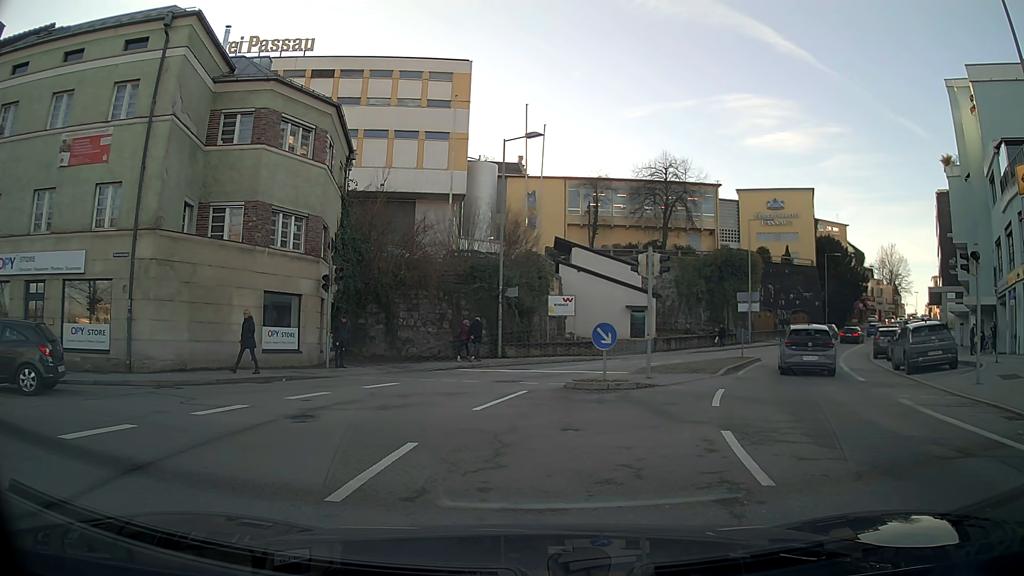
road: residential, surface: asphalt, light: Day
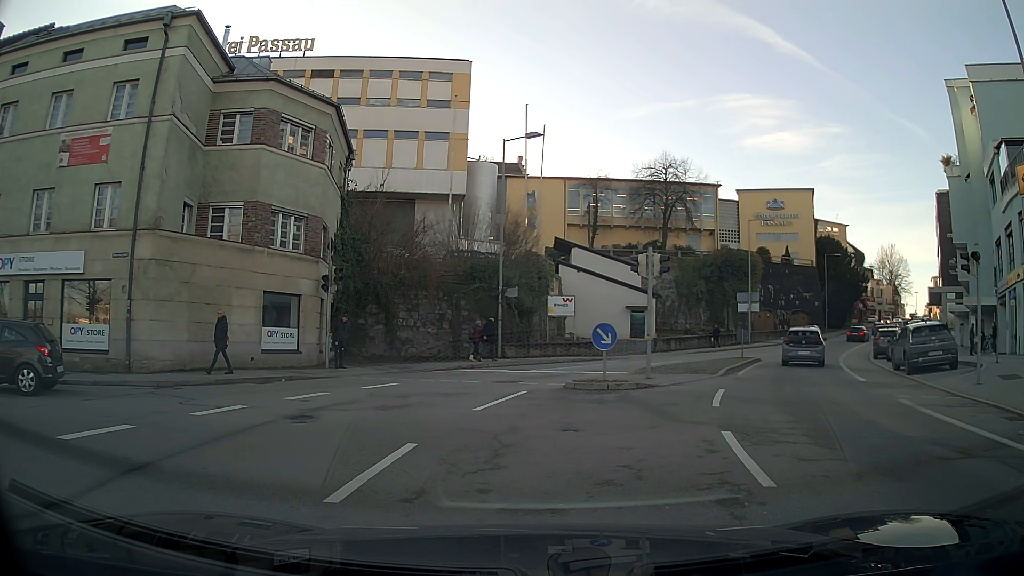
(0.0, 0.0) m; 0°
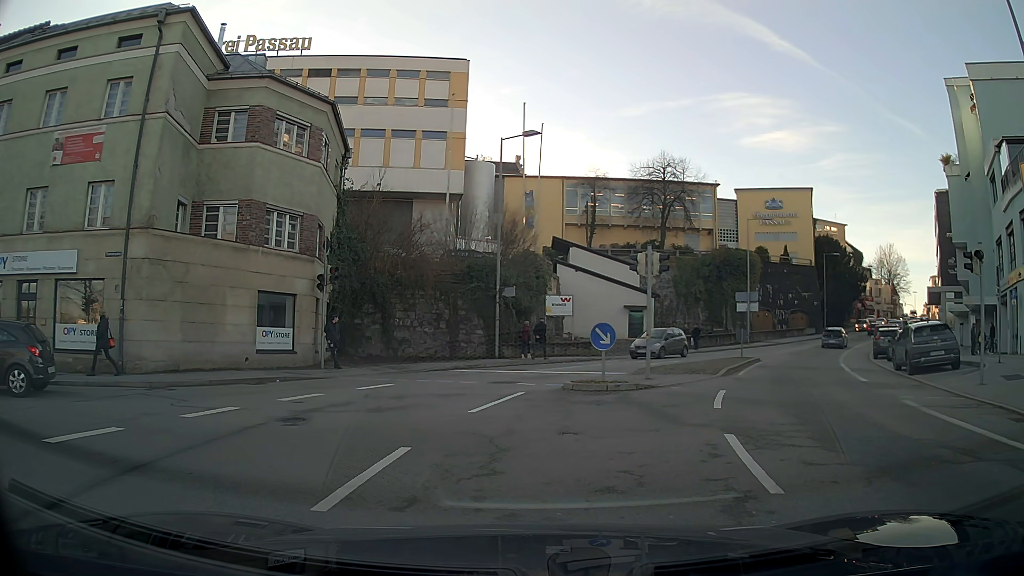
(0.0, +0.2) m; 0°
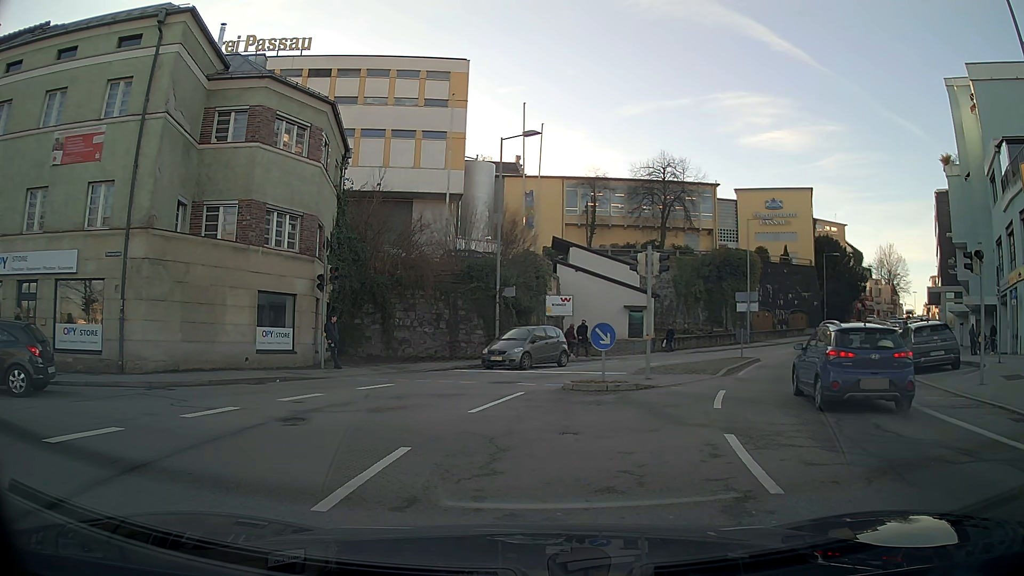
(0.0, +0.1) m; 0°
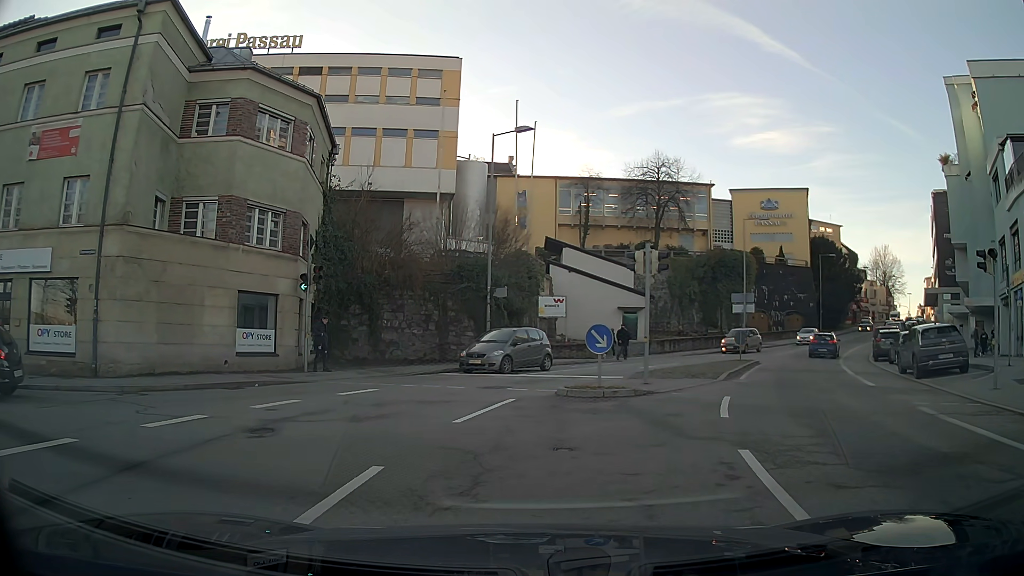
(0.0, +0.9) m; 0°
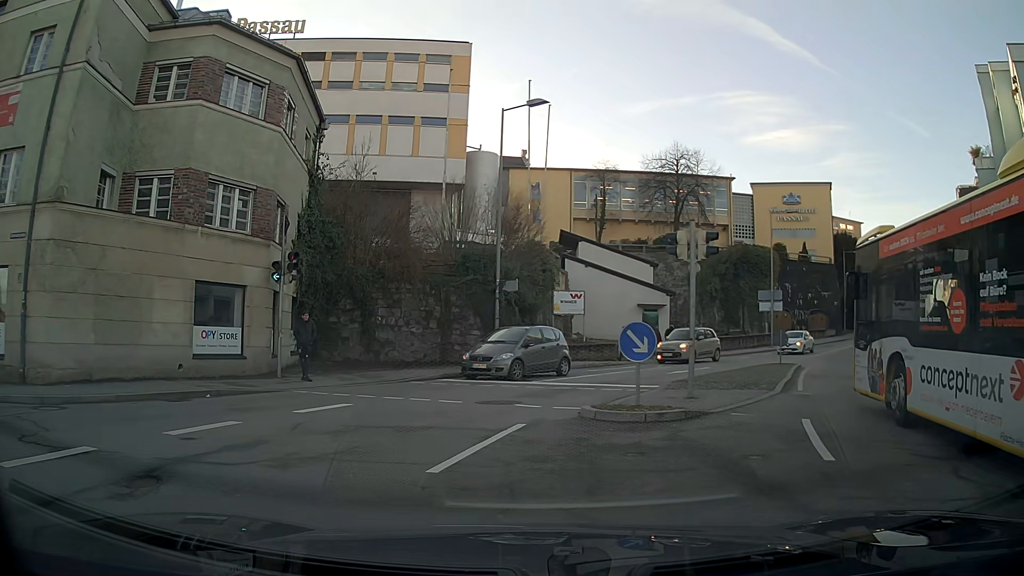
(+0.1, +3.5) m; -2°
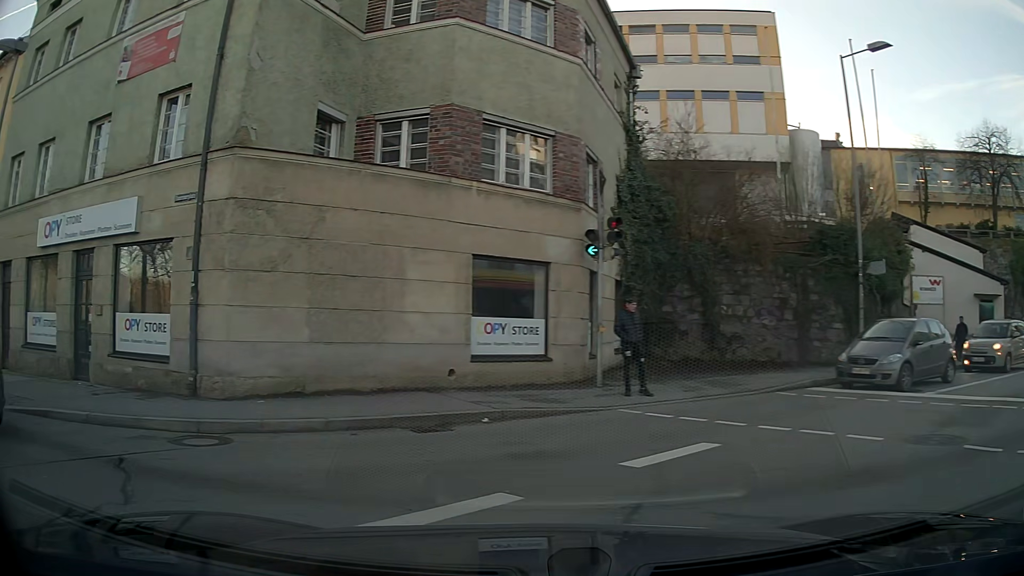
(-1.1, +4.7) m; -31°
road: tertiary
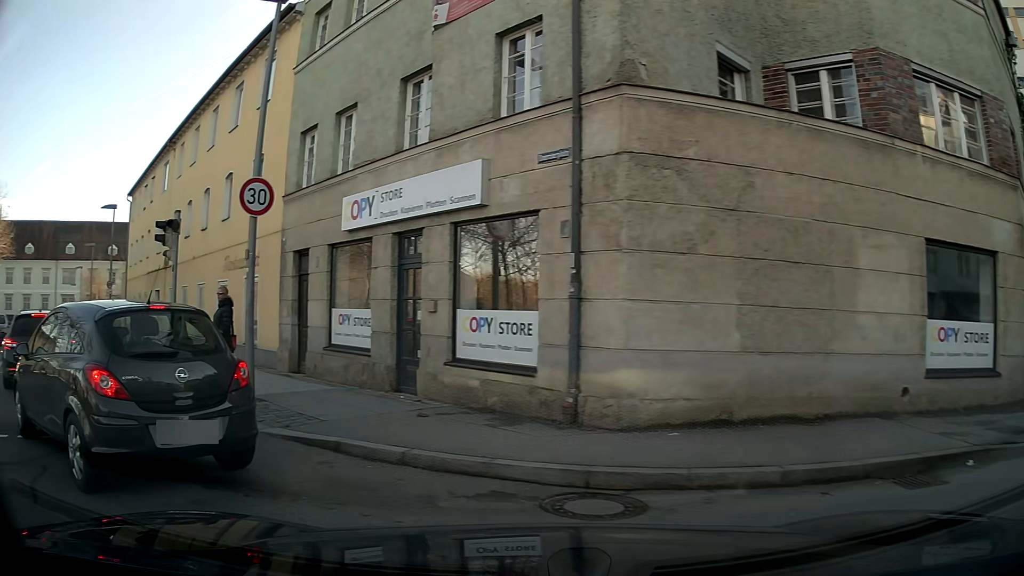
(-0.7, +2.8) m; -30°
